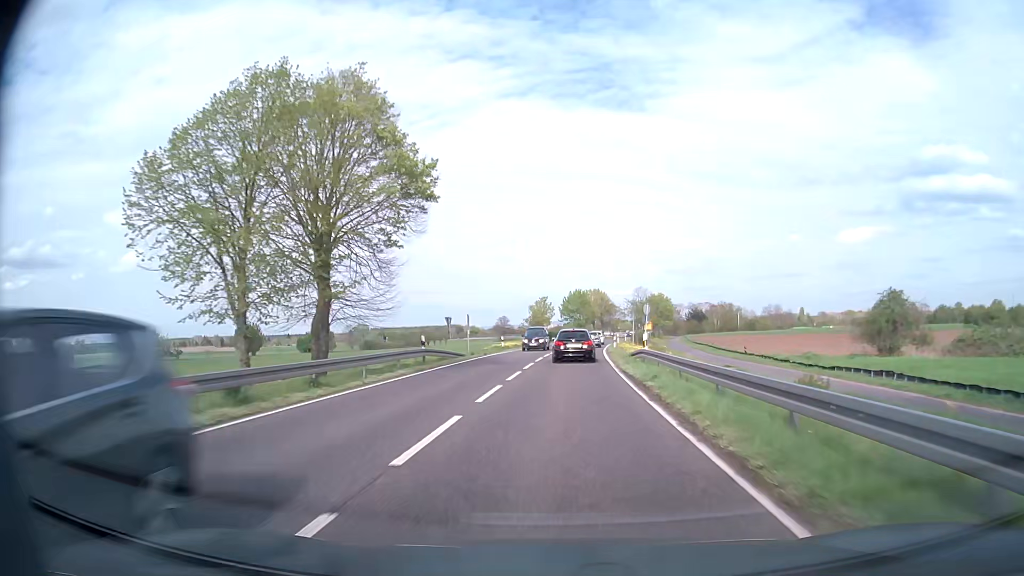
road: primary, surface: asphalt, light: Day
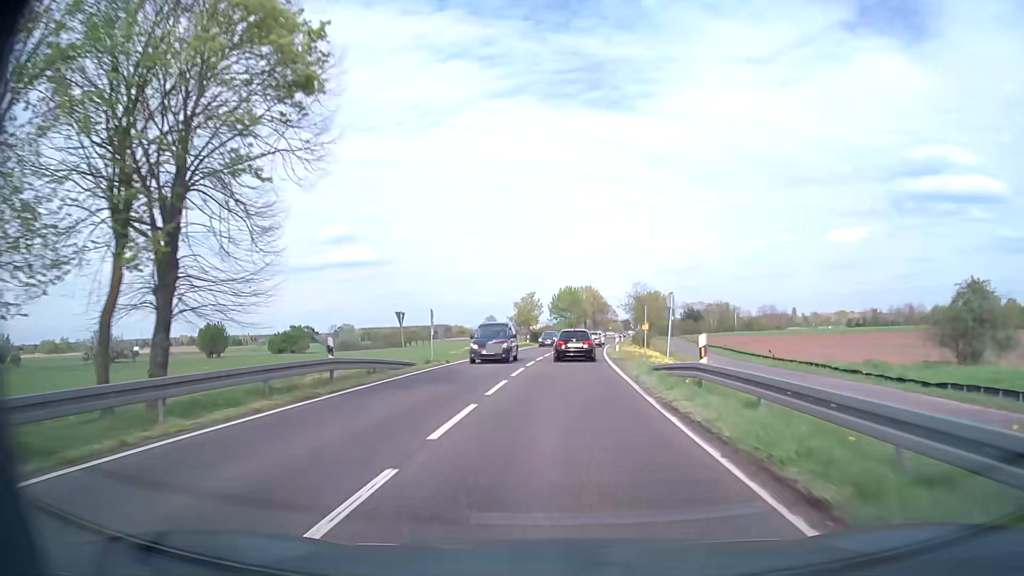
(0.0, +10.6) m; +1°
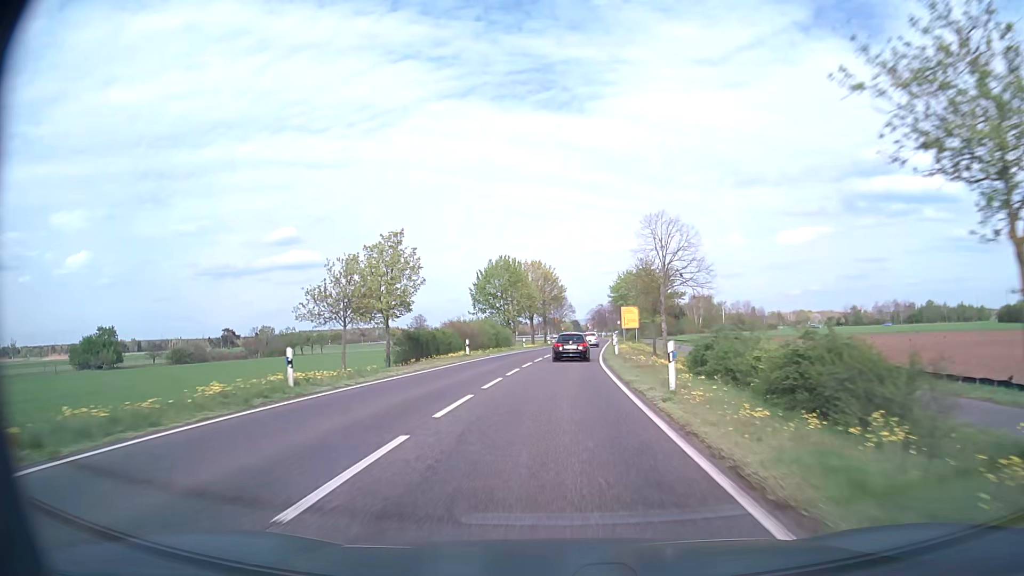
(+2.4, +52.2) m; +5°
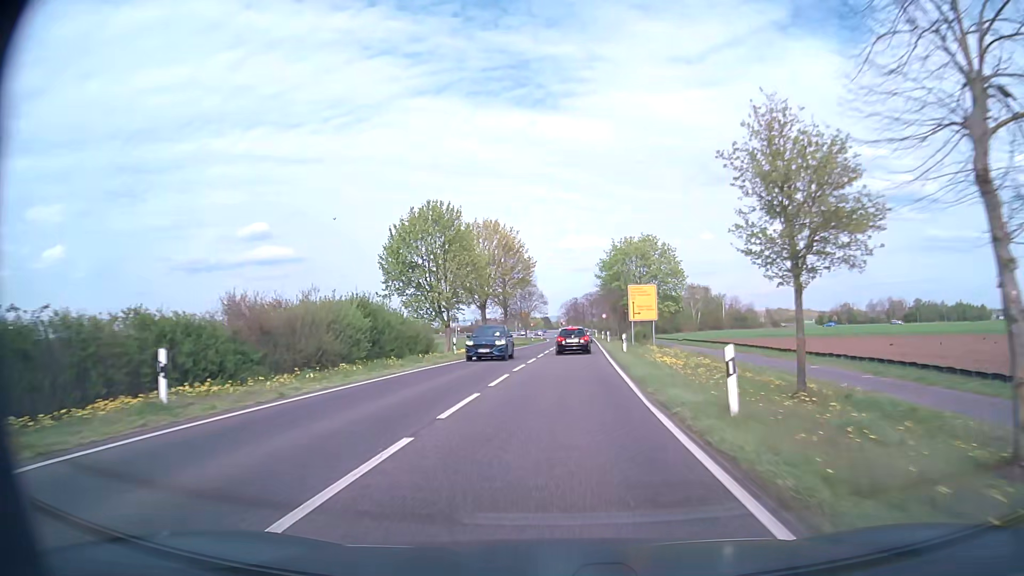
(+0.6, +30.8) m; +2°
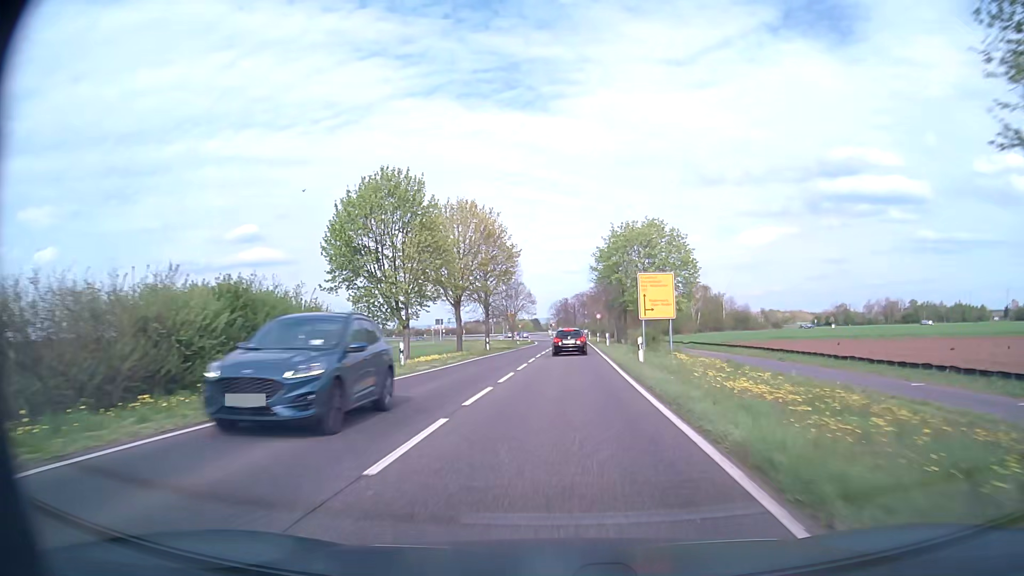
(+0.1, +10.2) m; +1°
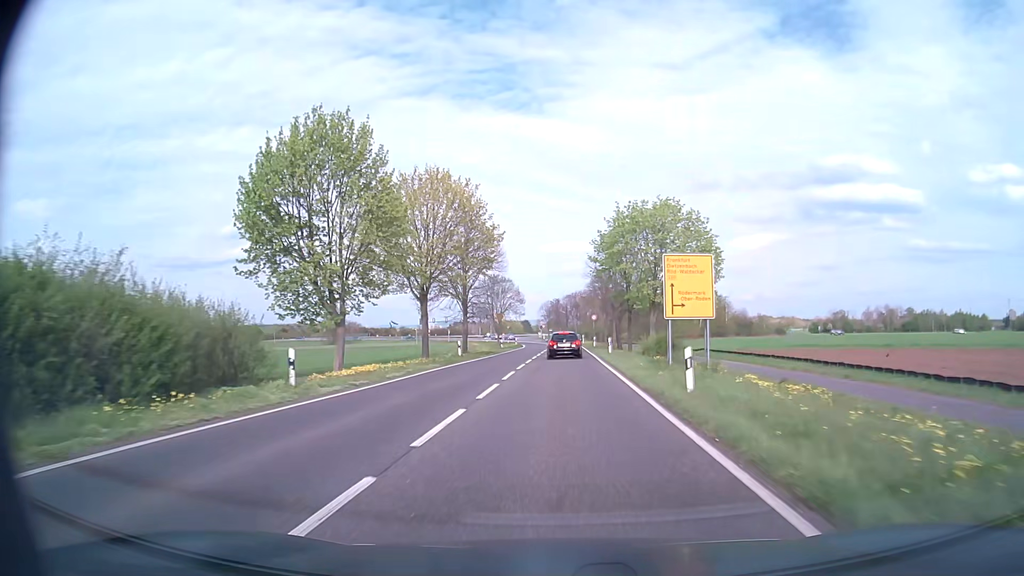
(+0.1, +10.2) m; +1°
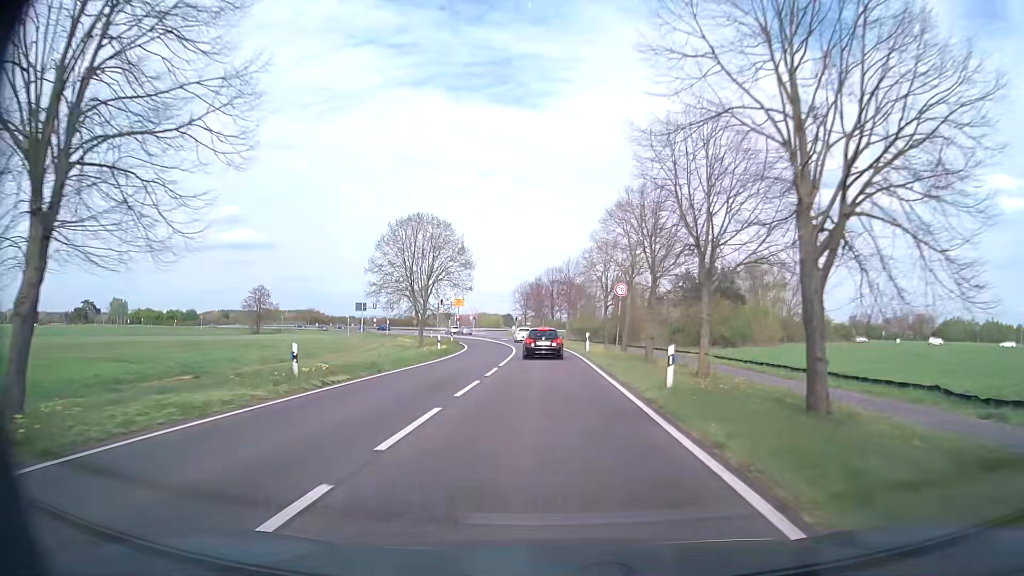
(+0.9, +49.0) m; +2°
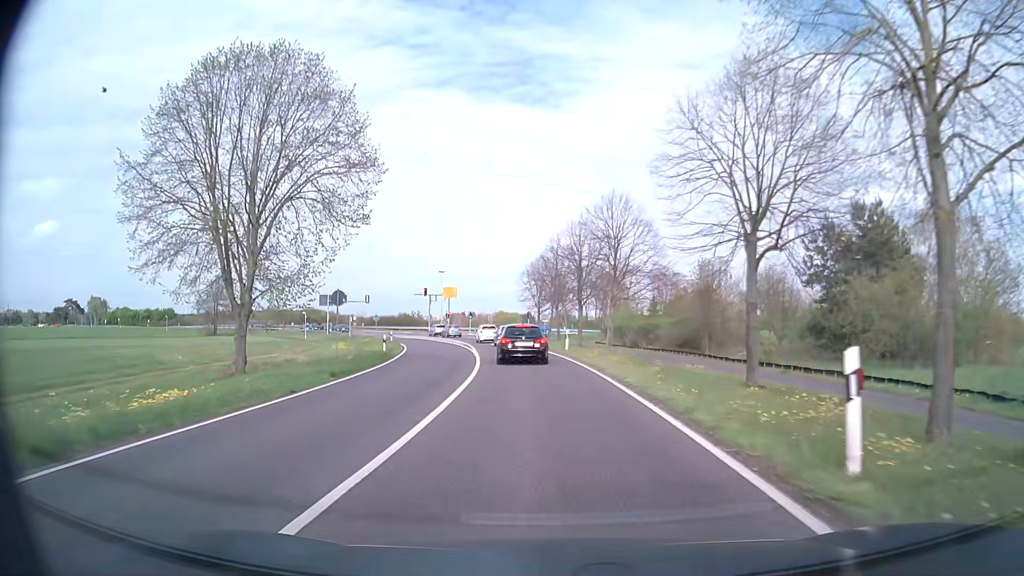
(-0.5, +34.5) m; -2°
(0, +10) (0, +20) (-1, +30) (-2, +40) (-4, +50) (-6, +60) (-8, +69) (-11, +79) (-15, +88) (-20, +97) m
